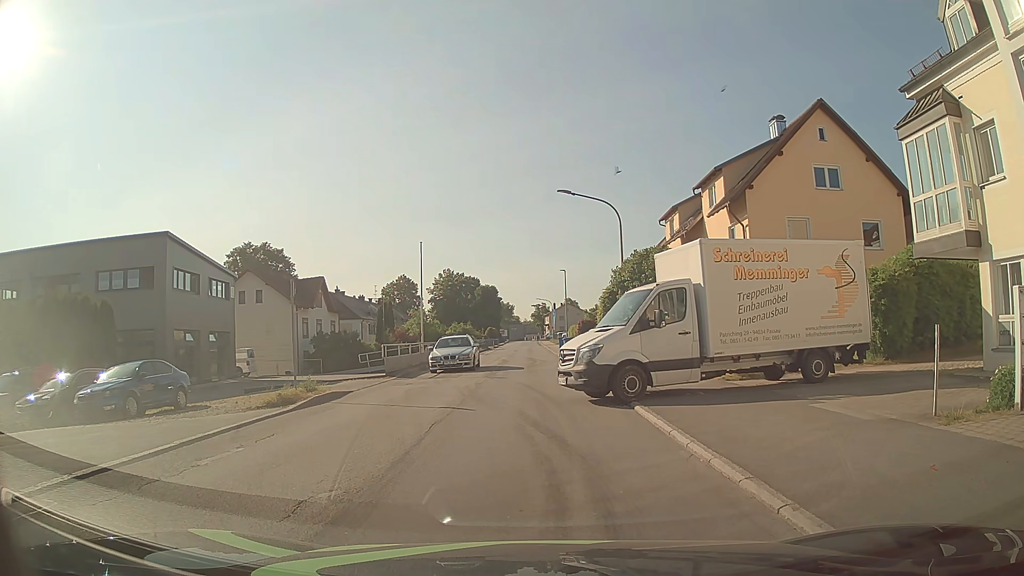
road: unclassified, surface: asphalt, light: Day
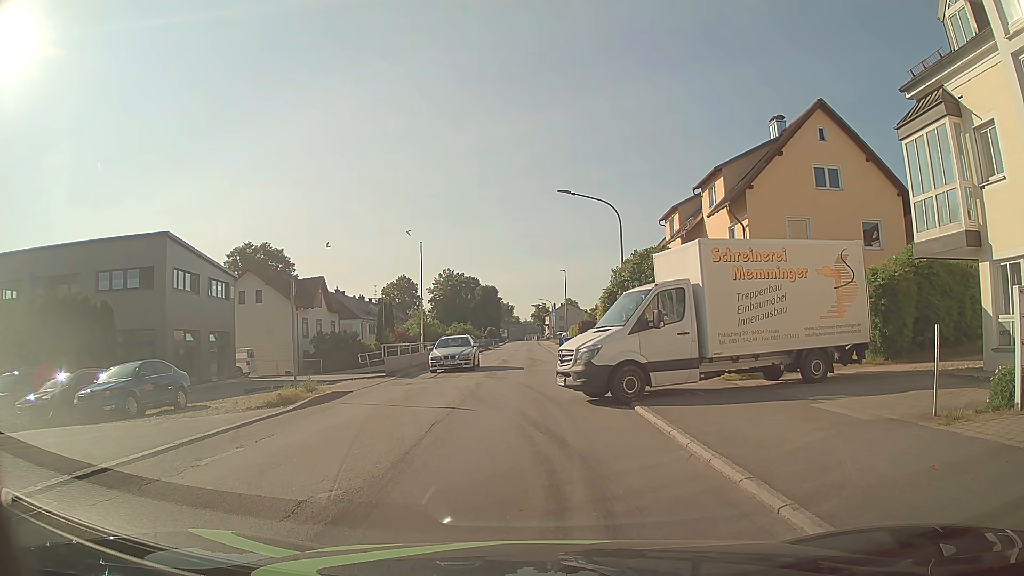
(0.0, 0.0) m; 0°
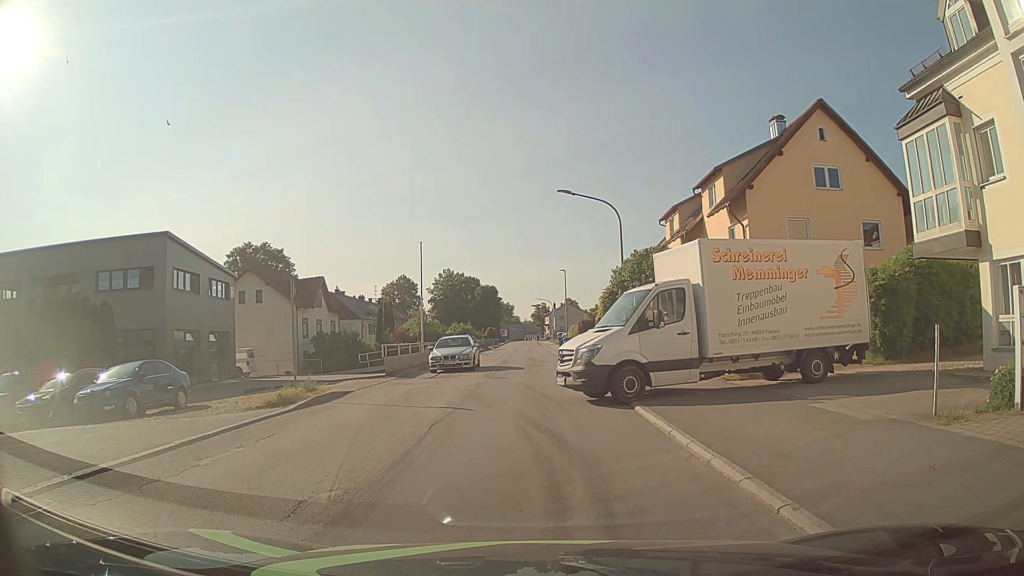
(0.0, 0.0) m; 0°
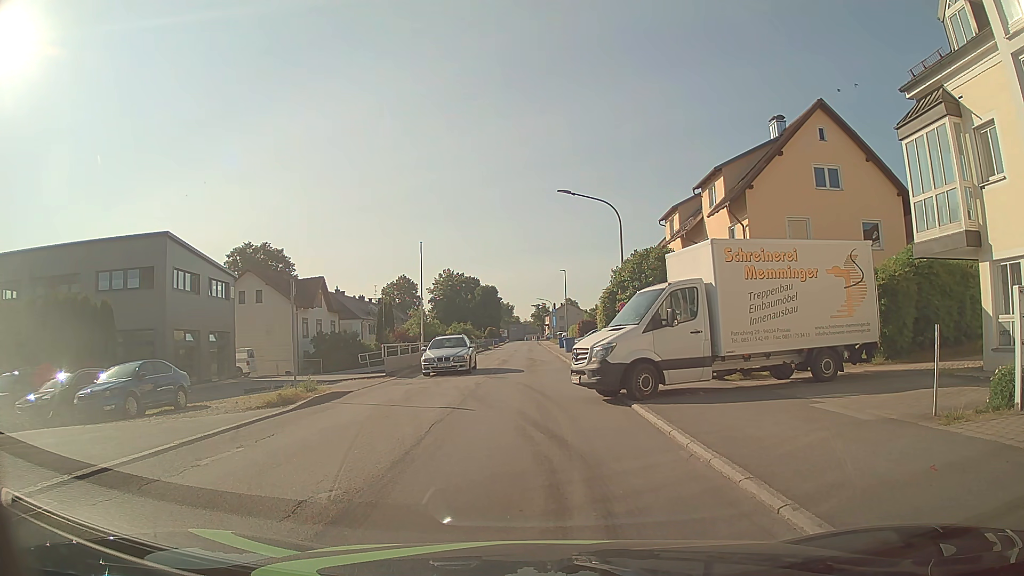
(0.0, 0.0) m; 0°
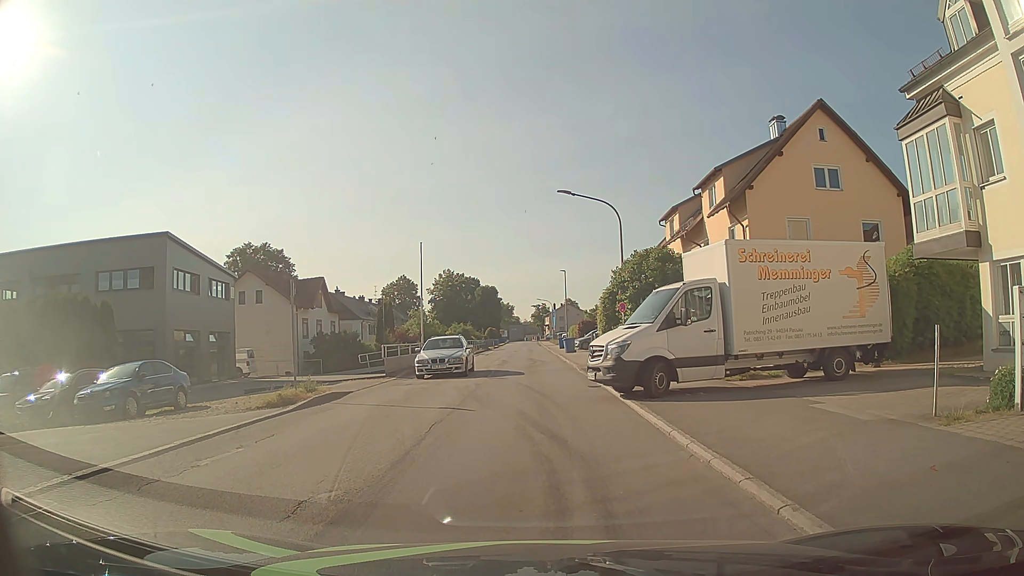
(0.0, 0.0) m; 0°
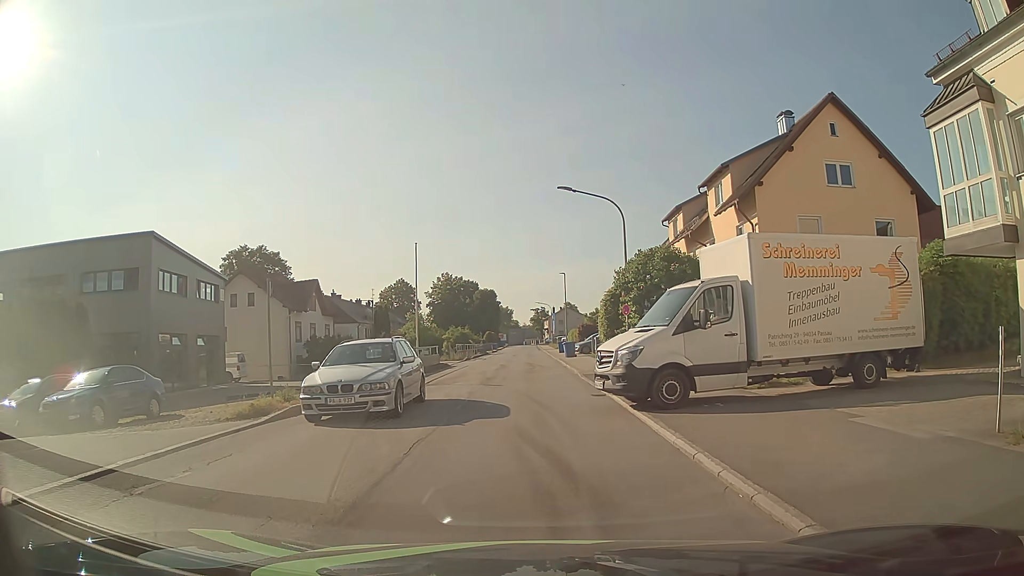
(0.0, +1.5) m; 0°
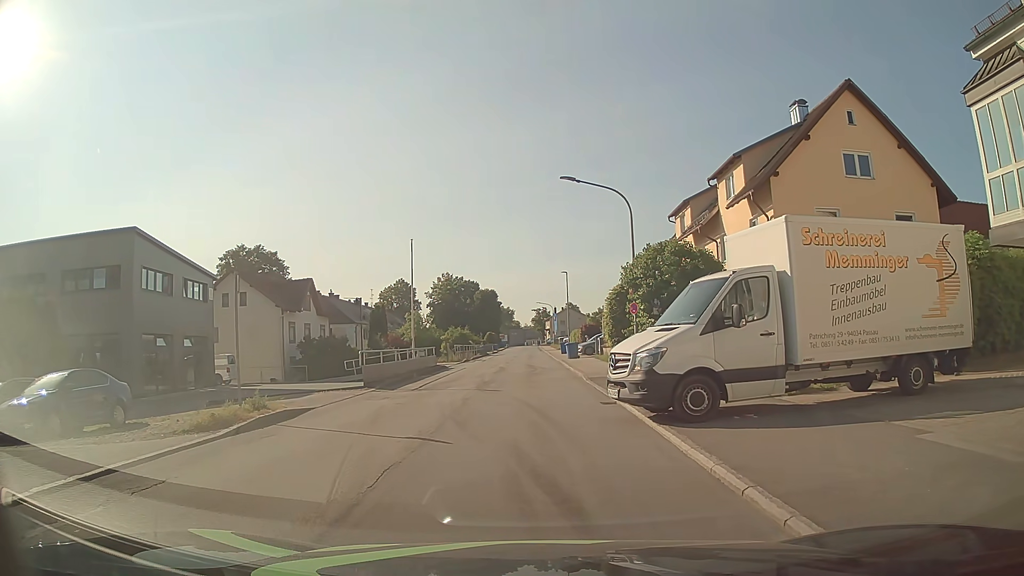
(0.0, +1.8) m; 0°
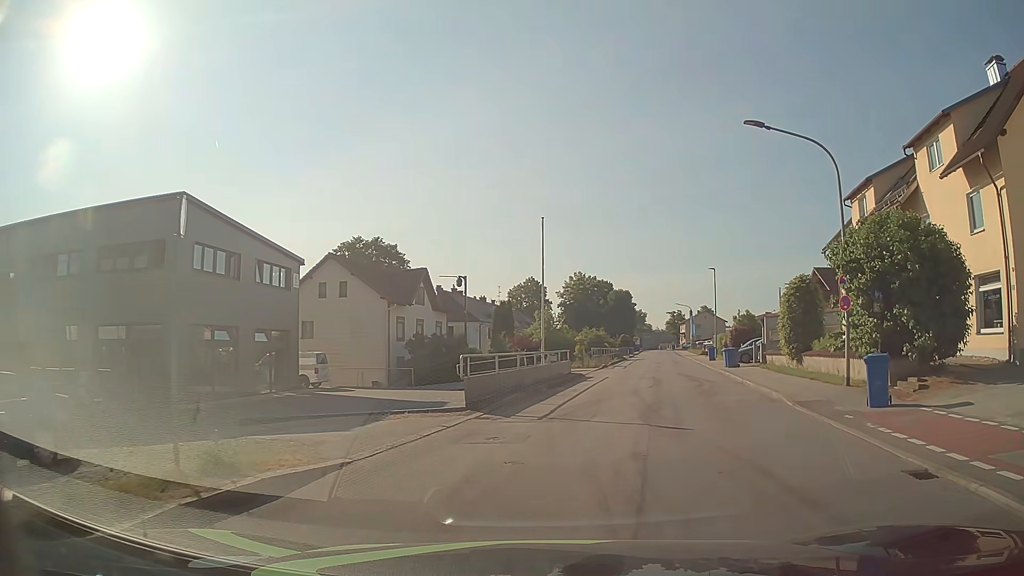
(-1.1, +7.7) m; -12°
